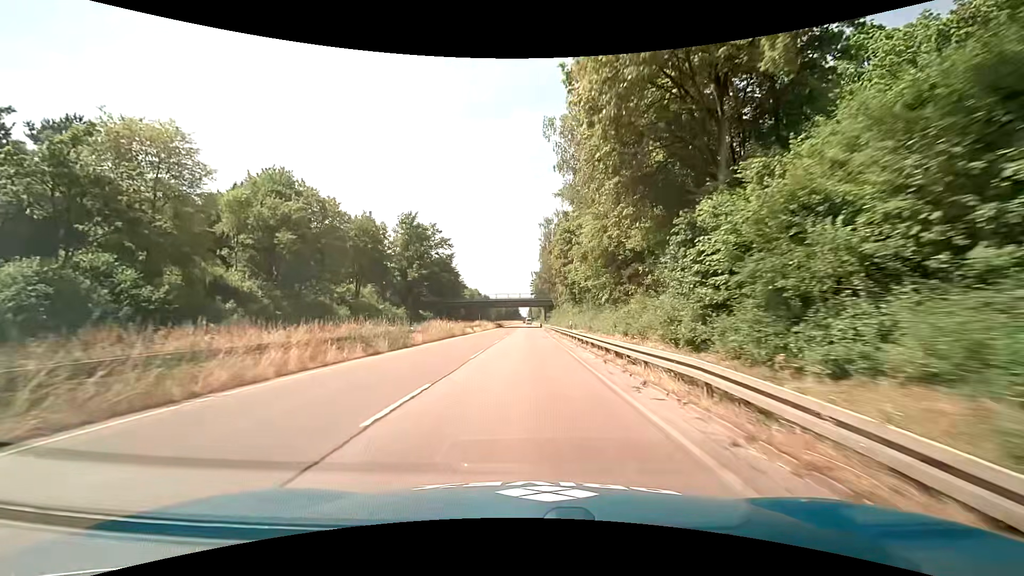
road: trunk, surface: asphalt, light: Day
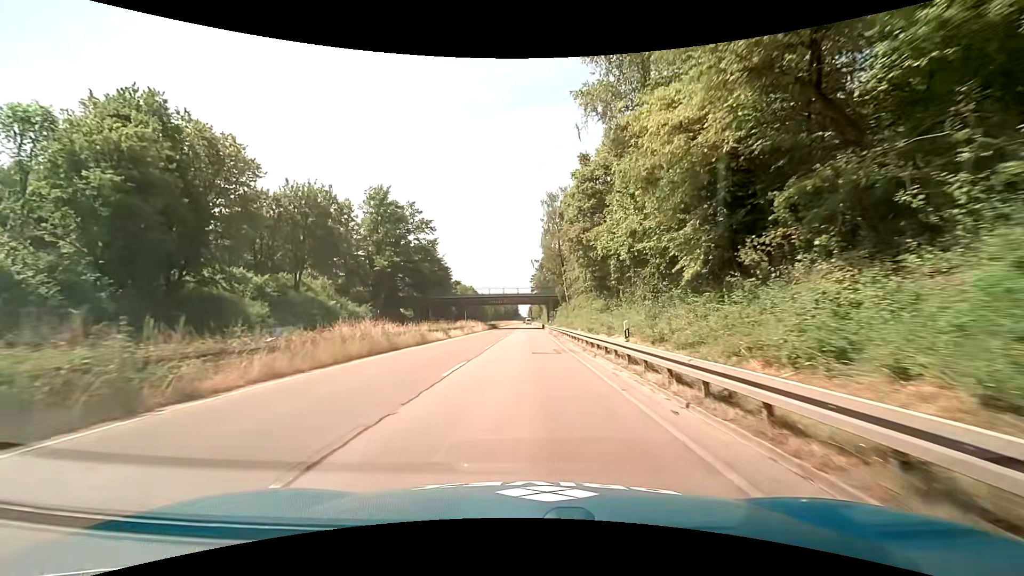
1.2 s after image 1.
(-0.2, +18.2) m; 0°
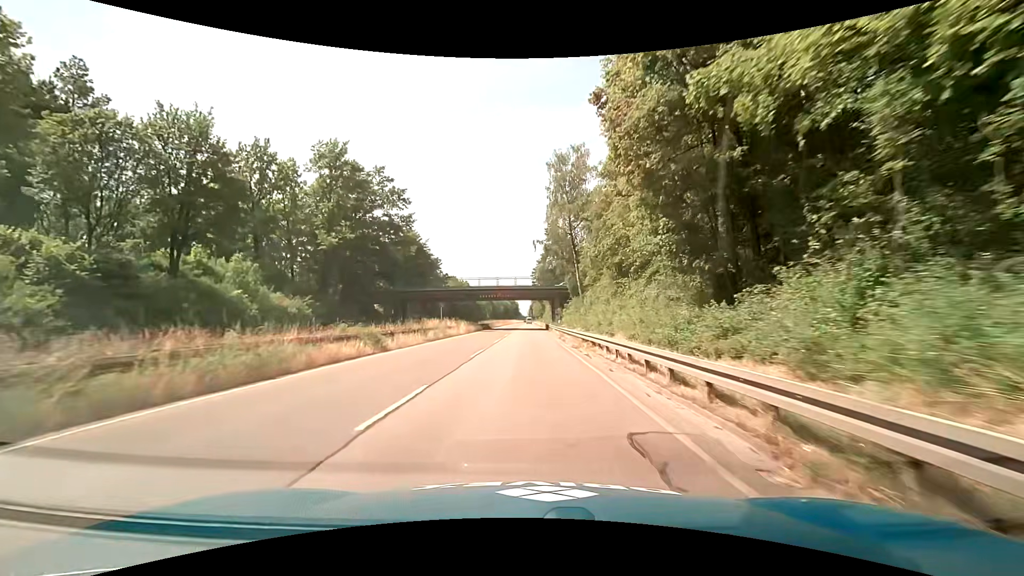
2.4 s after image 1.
(-0.1, +18.2) m; -1°
(0, +10) (0, +20) (0, +30) (0, +40) (0, +50) (0, +60) (+1, +70) (+1, +80) (+1, +90) (+1, +100) m
